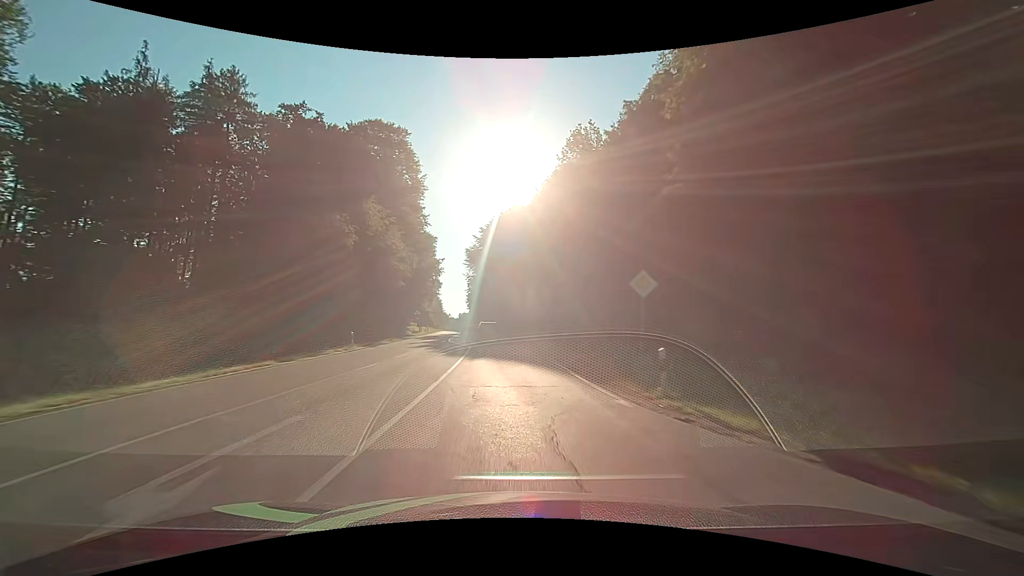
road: secondary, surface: asphalt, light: Day
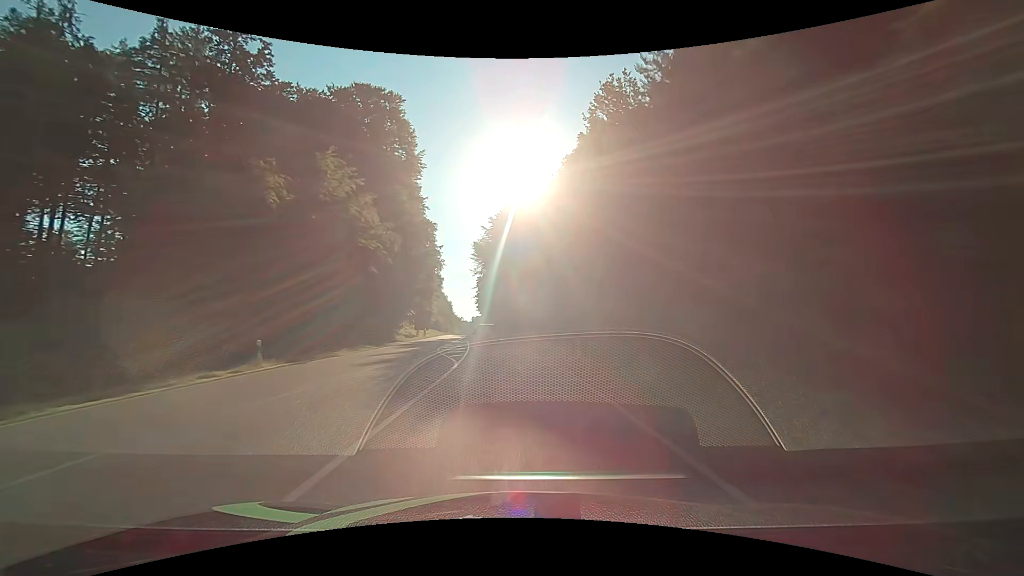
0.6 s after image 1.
(-0.2, +12.8) m; -2°
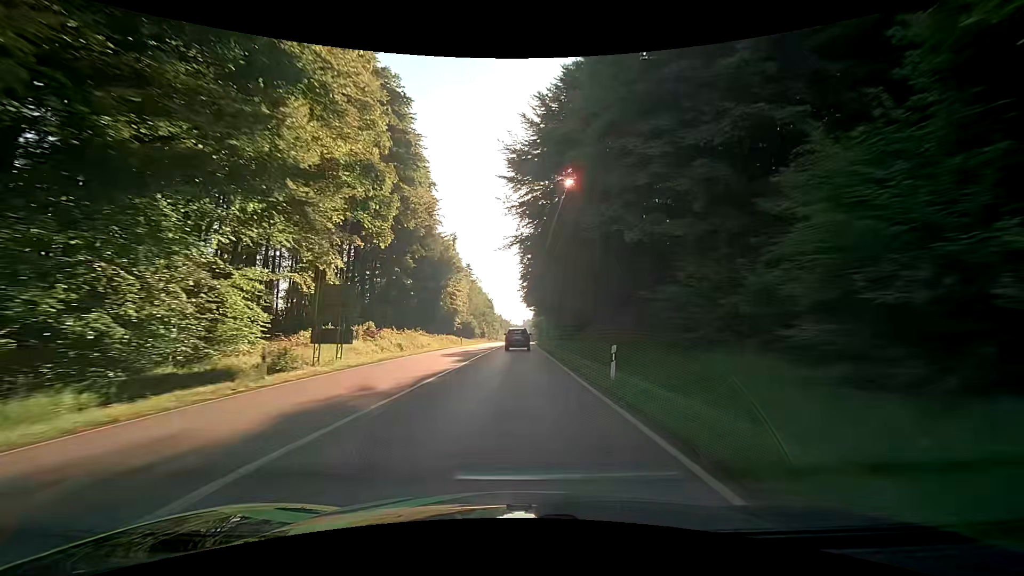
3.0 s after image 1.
(-3.0, +50.1) m; -6°
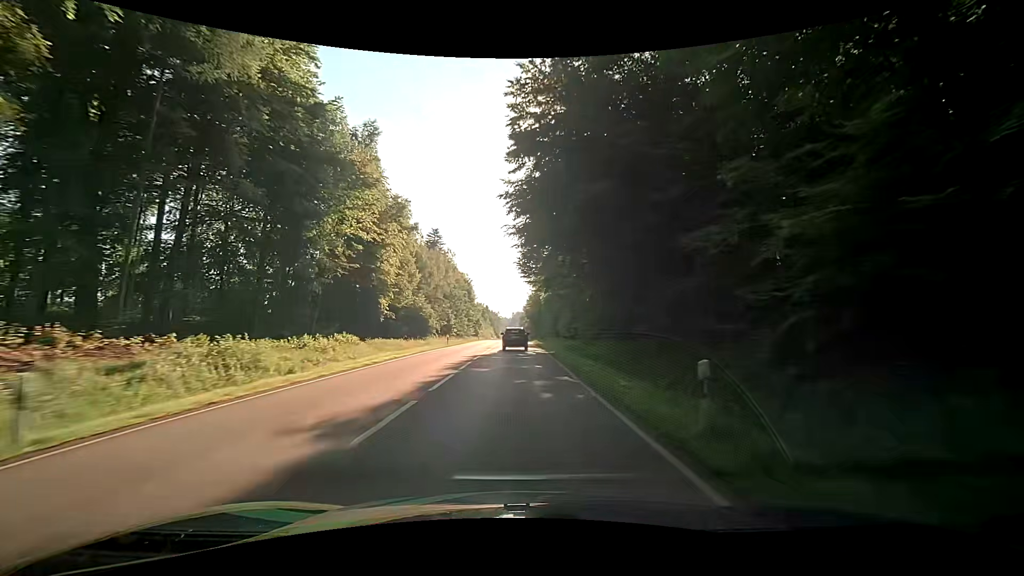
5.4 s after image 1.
(+0.1, +49.6) m; +1°
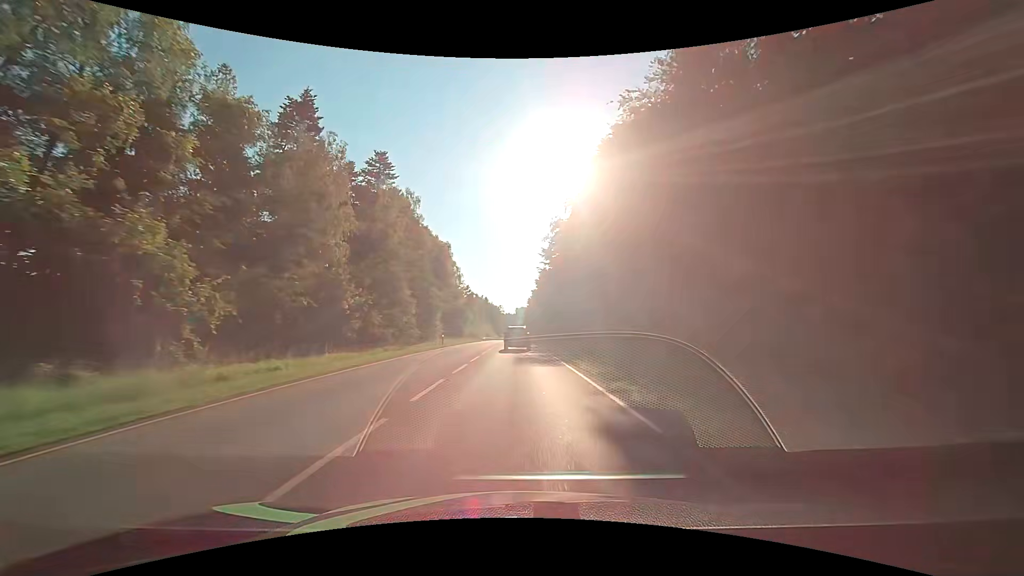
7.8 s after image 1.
(-0.3, +50.7) m; 0°
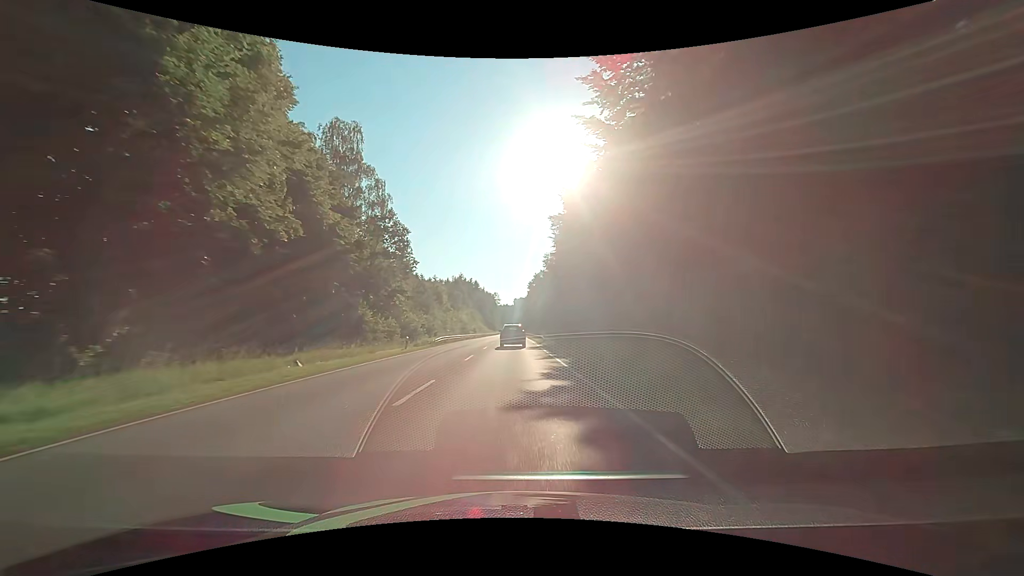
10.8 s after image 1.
(0.0, +60.7) m; 0°
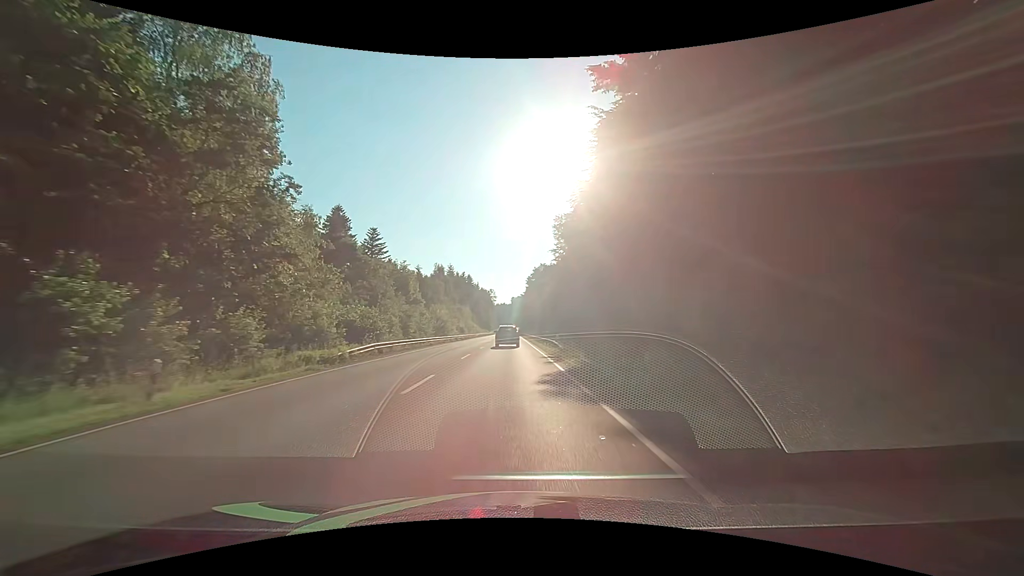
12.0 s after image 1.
(+0.1, +22.5) m; 0°
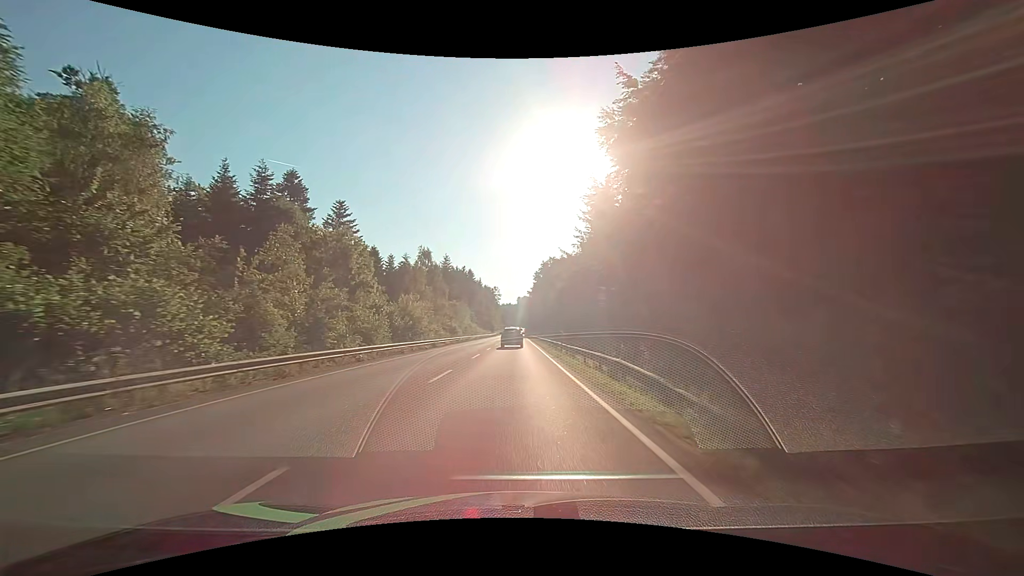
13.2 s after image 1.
(-0.1, +21.6) m; -1°
(0, +10) (0, +20) (0, +30) (0, +40) (+1, +50) (+1, +60) (+1, +70) (+1, +80) (+1, +90) (+1, +100) m
